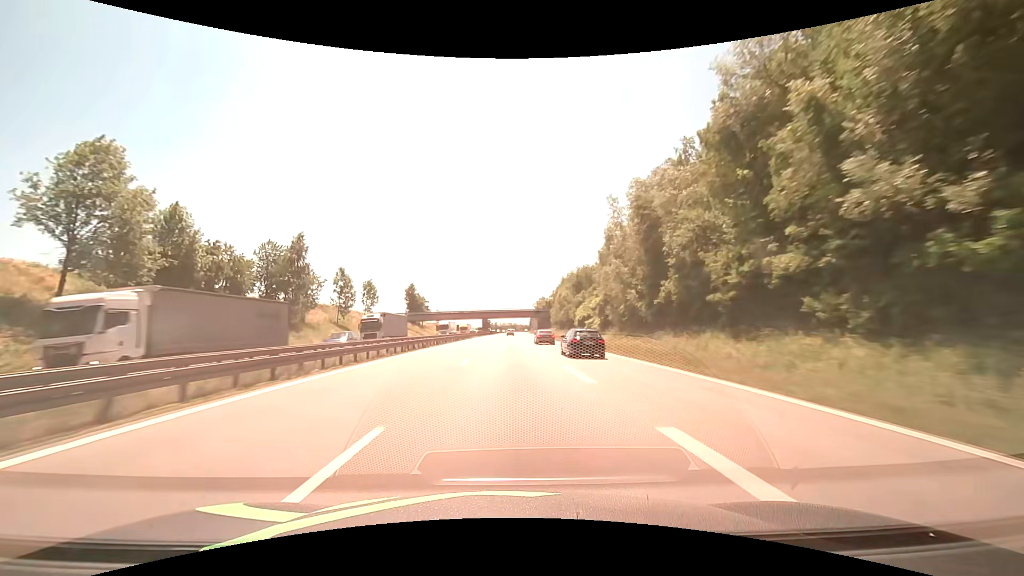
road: motorway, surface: asphalt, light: Day
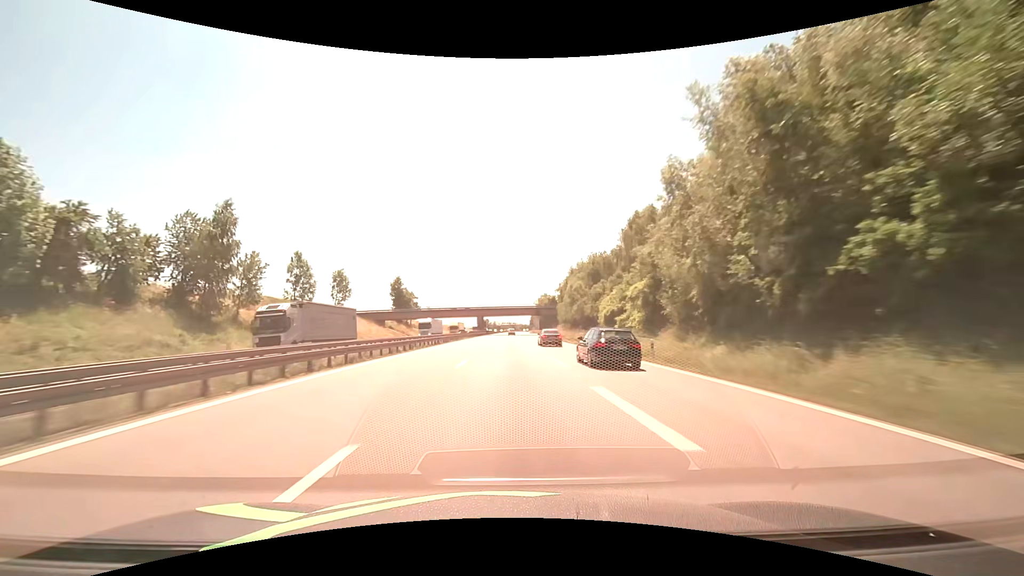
(0.0, +19.3) m; 0°
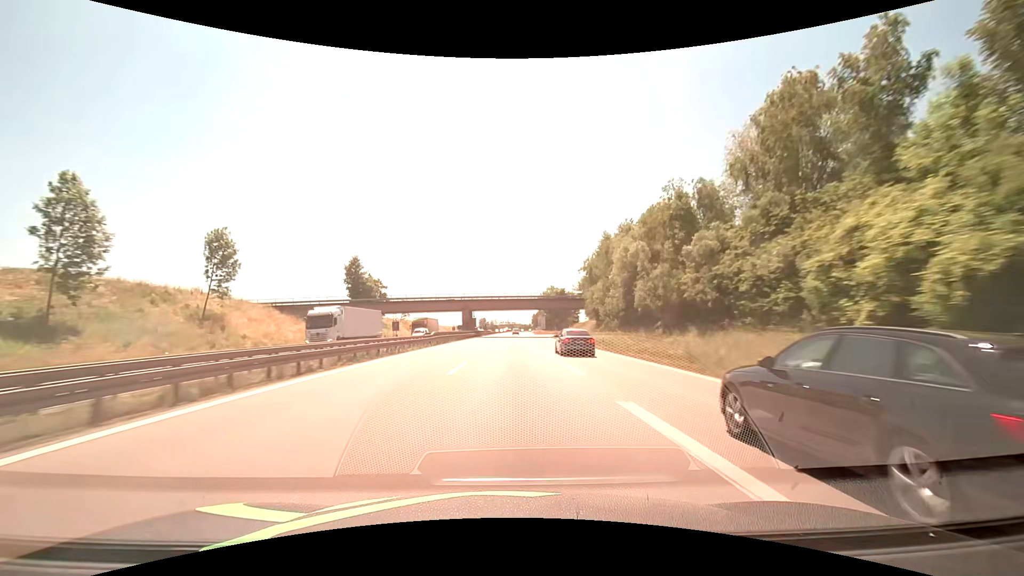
(+0.1, +39.3) m; 0°
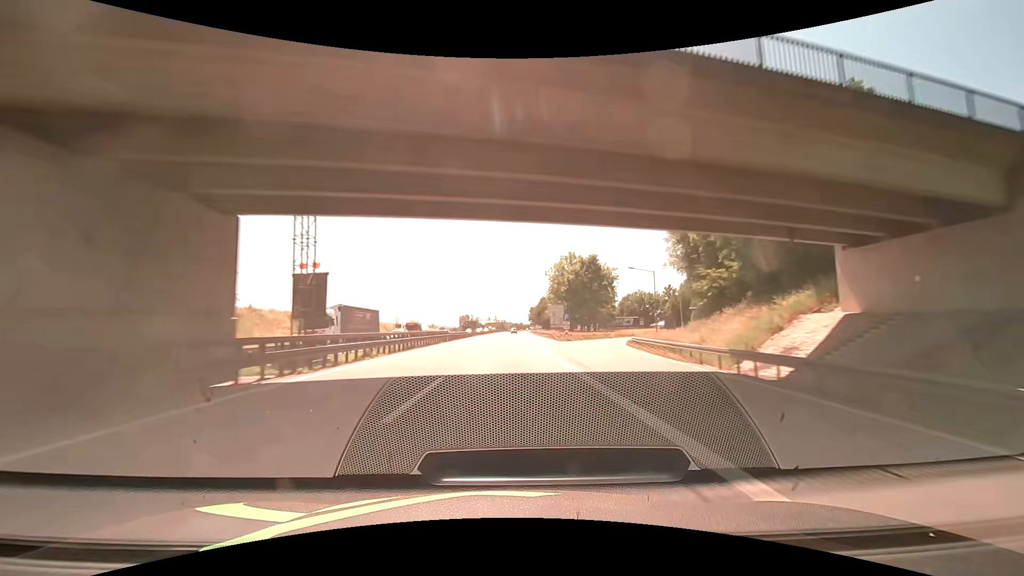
(+0.9, +80.2) m; +1°
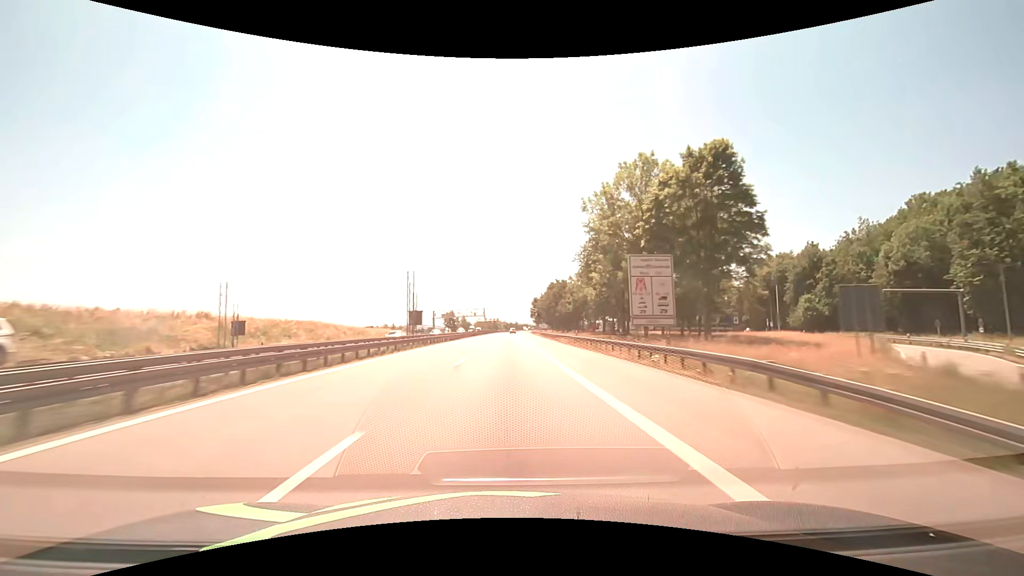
(+0.1, +61.0) m; +1°
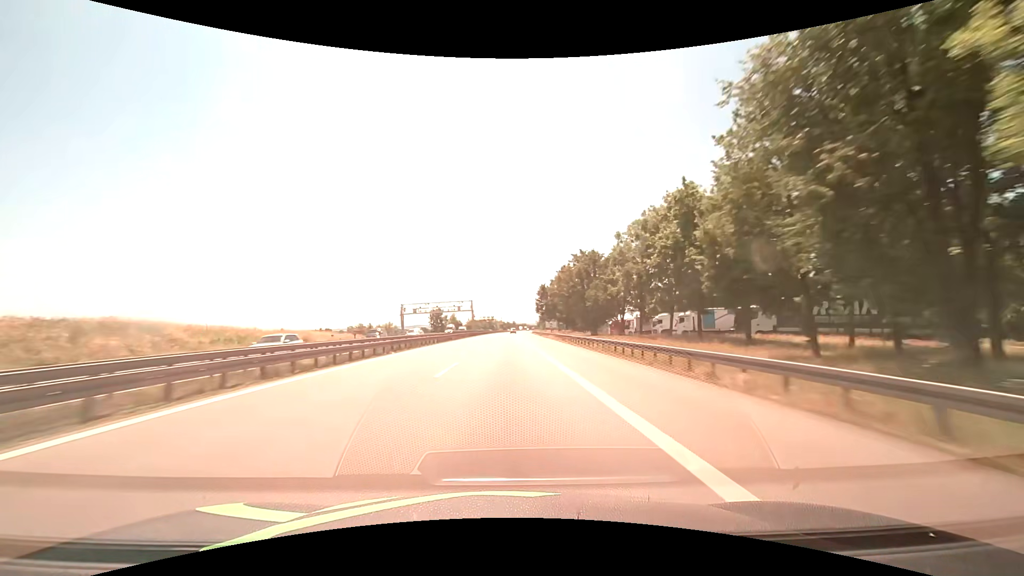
(+0.2, +40.9) m; 0°
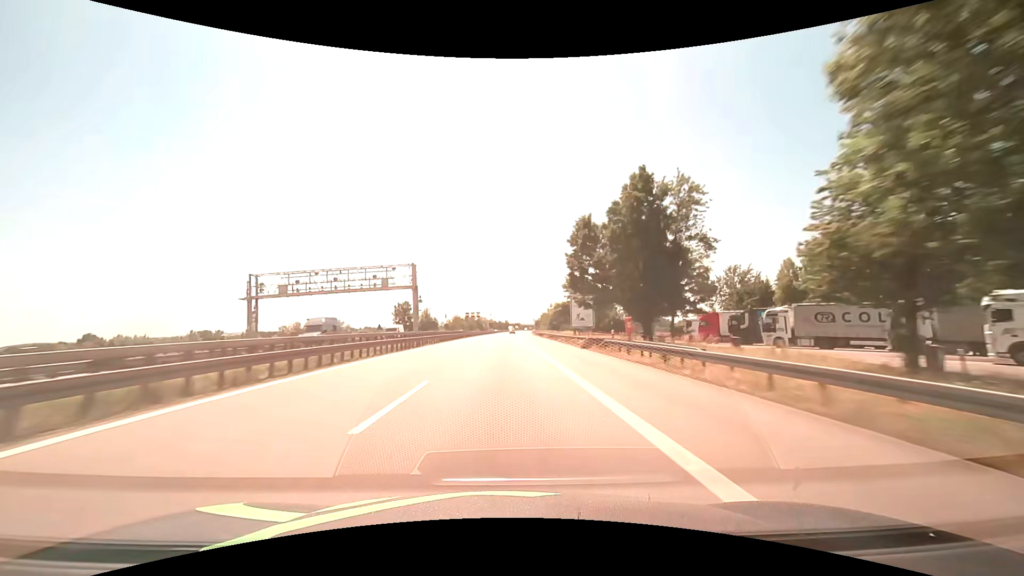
(+0.4, +61.5) m; +1°
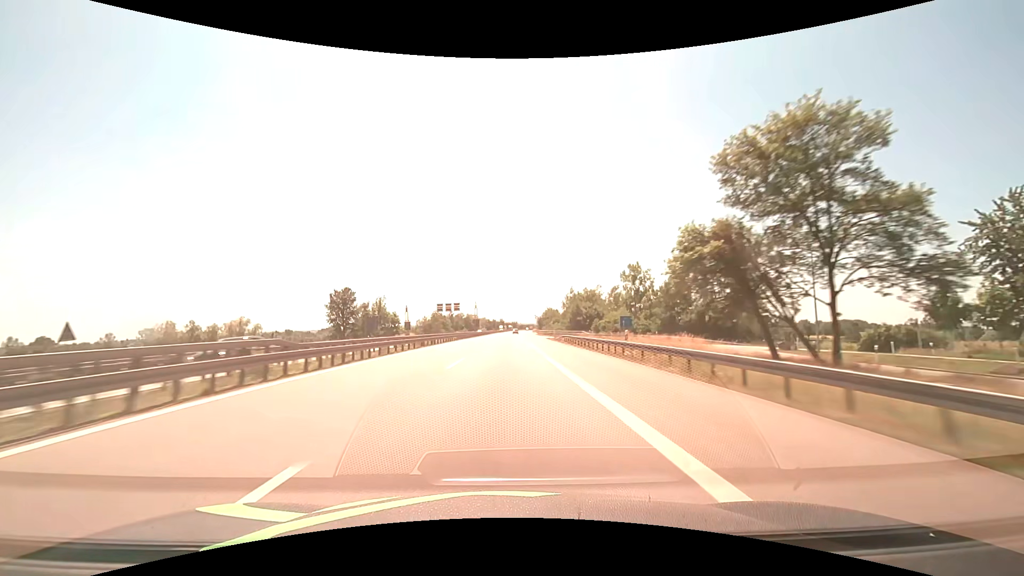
(+0.2, +61.7) m; +1°
(0, +10) (0, +20) (0, +30) (0, +40) (0, +50) (0, +60) (0, +70) (+1, +80) (+1, +90) (+1, +100) m
